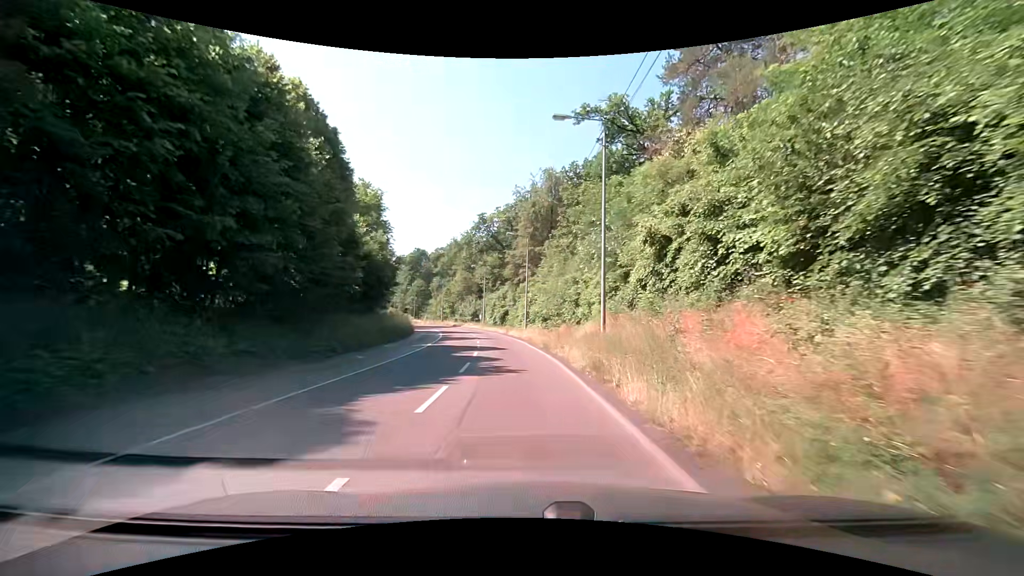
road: secondary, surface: asphalt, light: Day
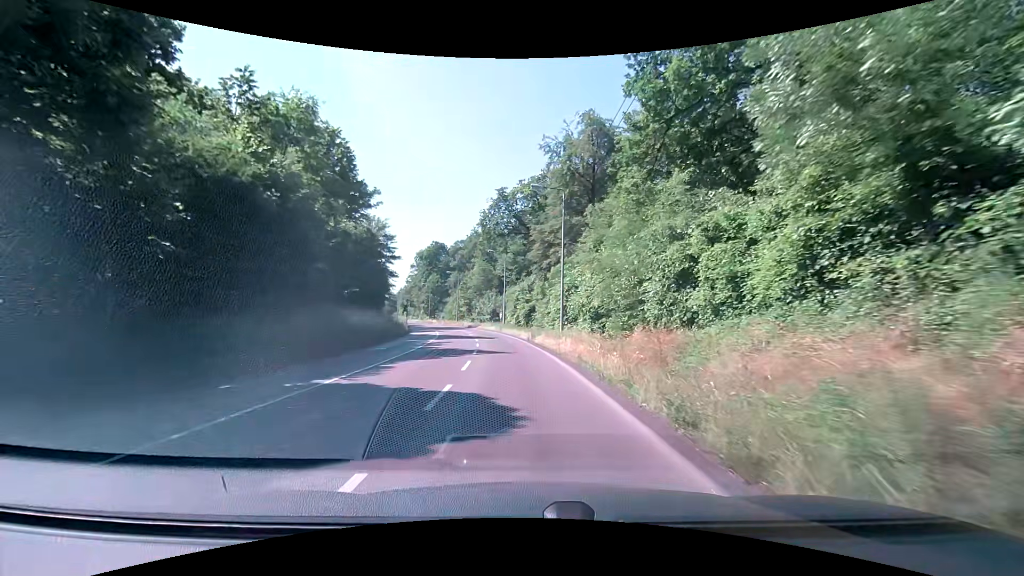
(-0.2, +18.5) m; -2°
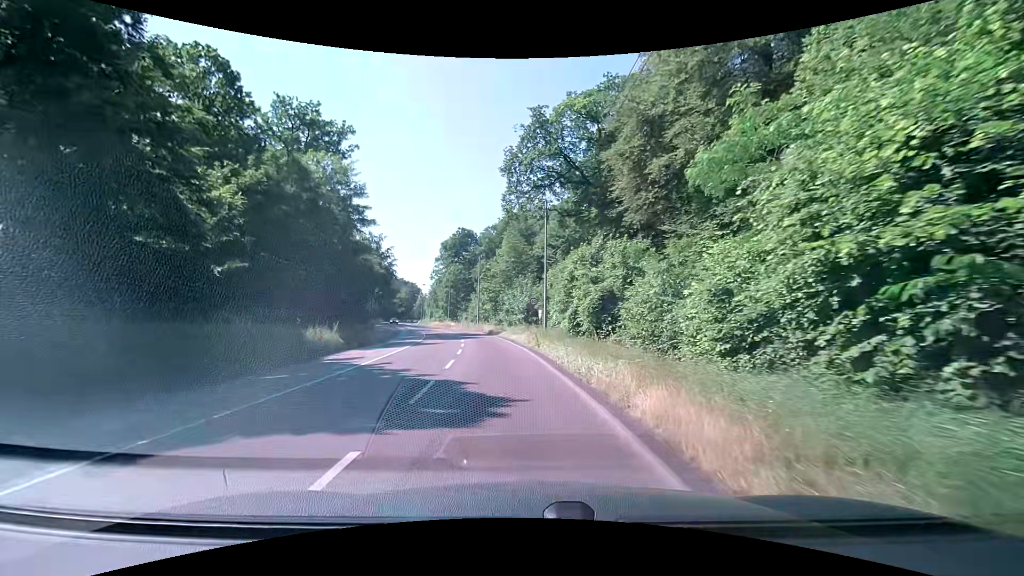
(-1.2, +30.0) m; -5°
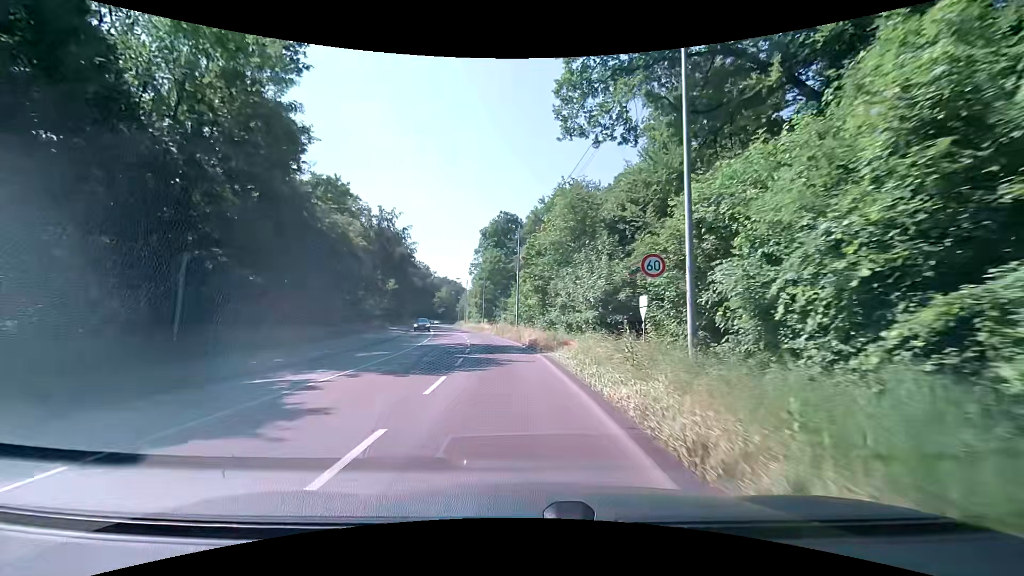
(-1.0, +23.6) m; -4°
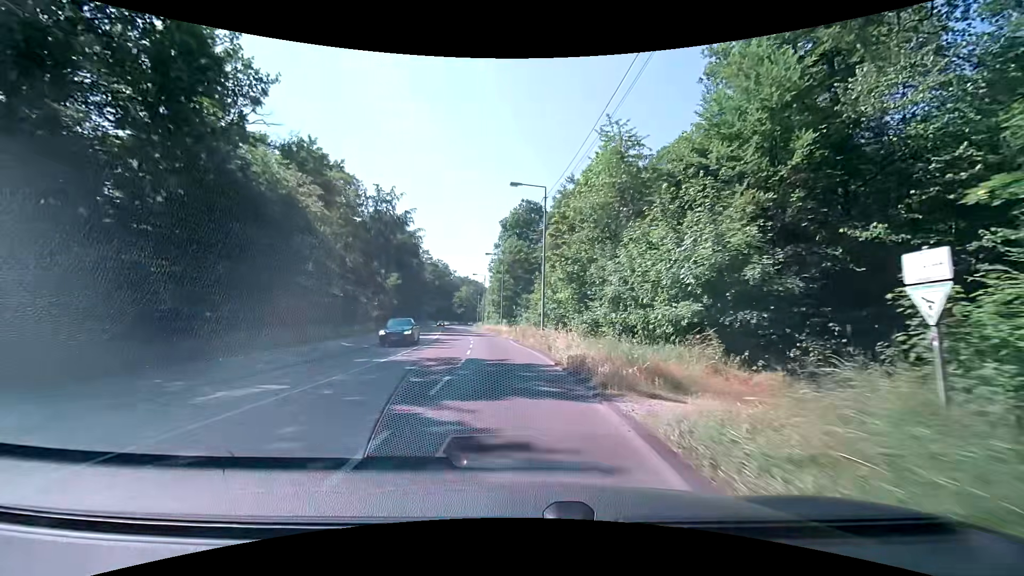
(-0.5, +12.5) m; -5°
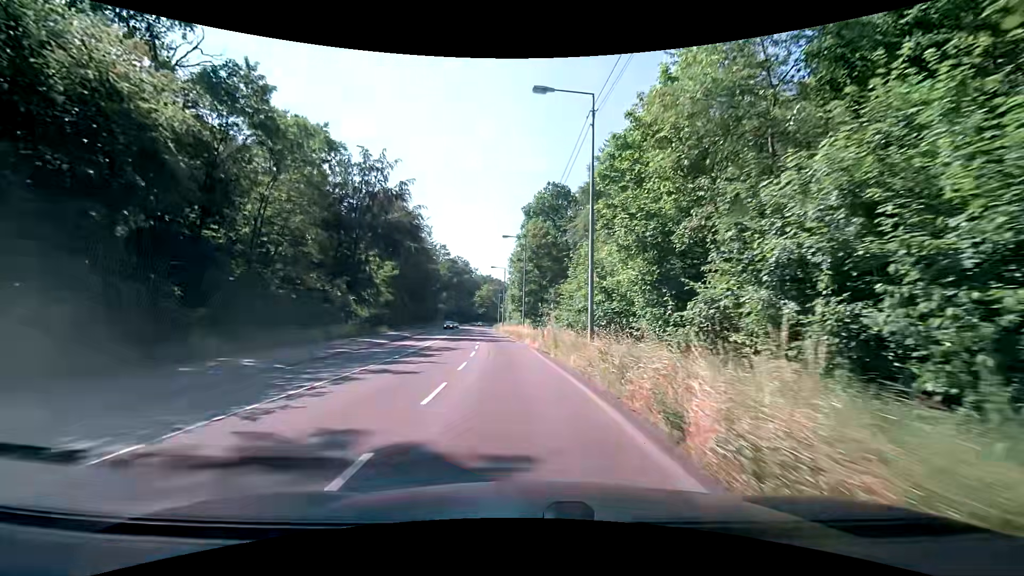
(-0.2, +13.6) m; -2°
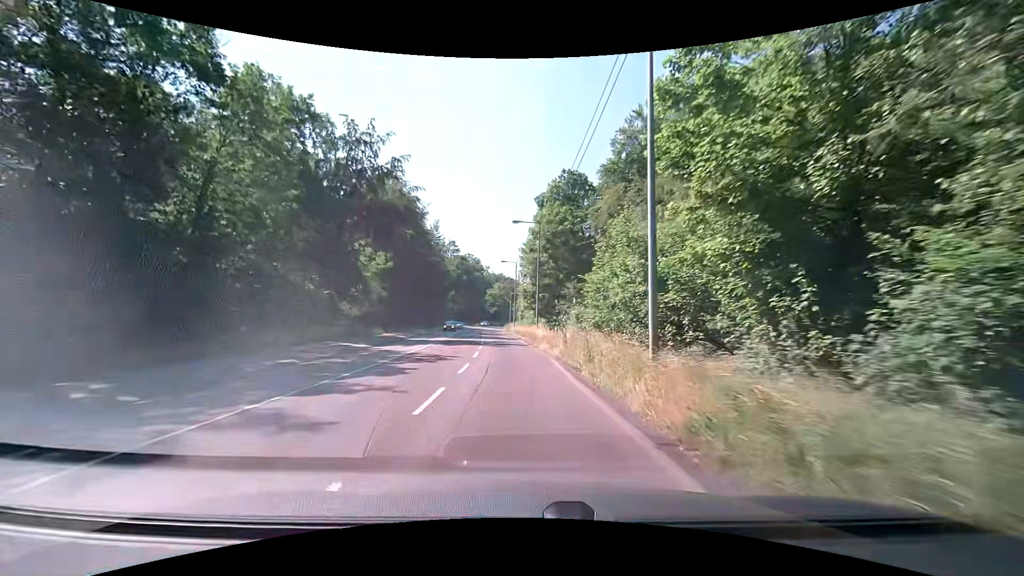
(-0.1, +7.2) m; -2°
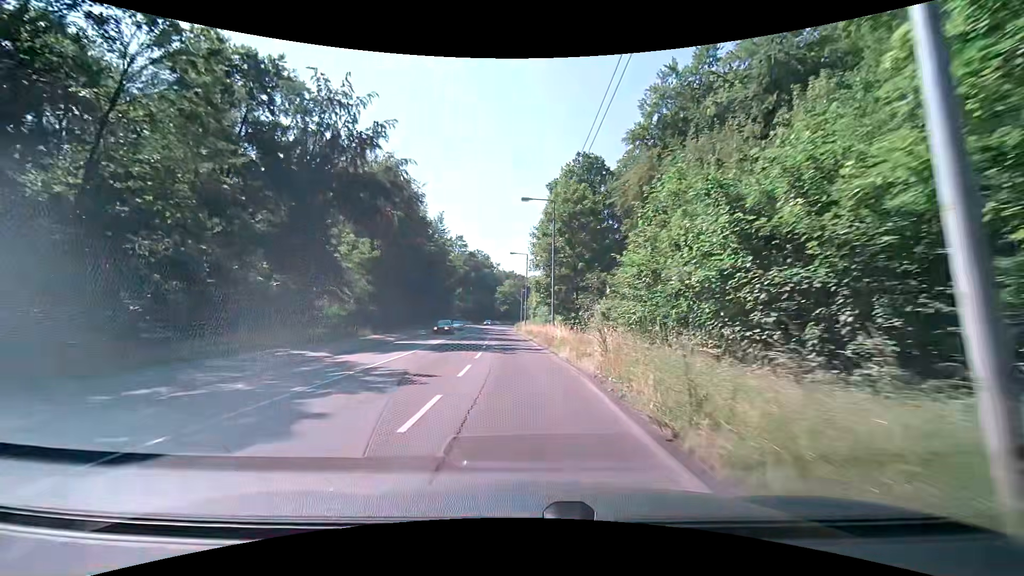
(0.0, +7.5) m; -1°
(0, +10) (0, +20) (-1, +30) (-1, +40) (-2, +50) (-2, +60) (-3, +70) (-4, +80) (-4, +90) (-4, +100) m
